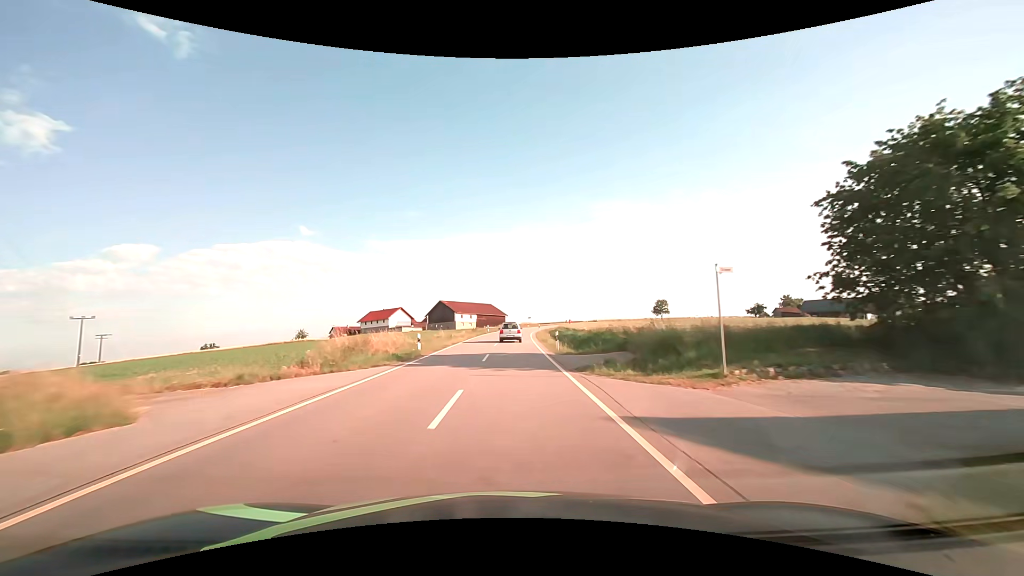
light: Day
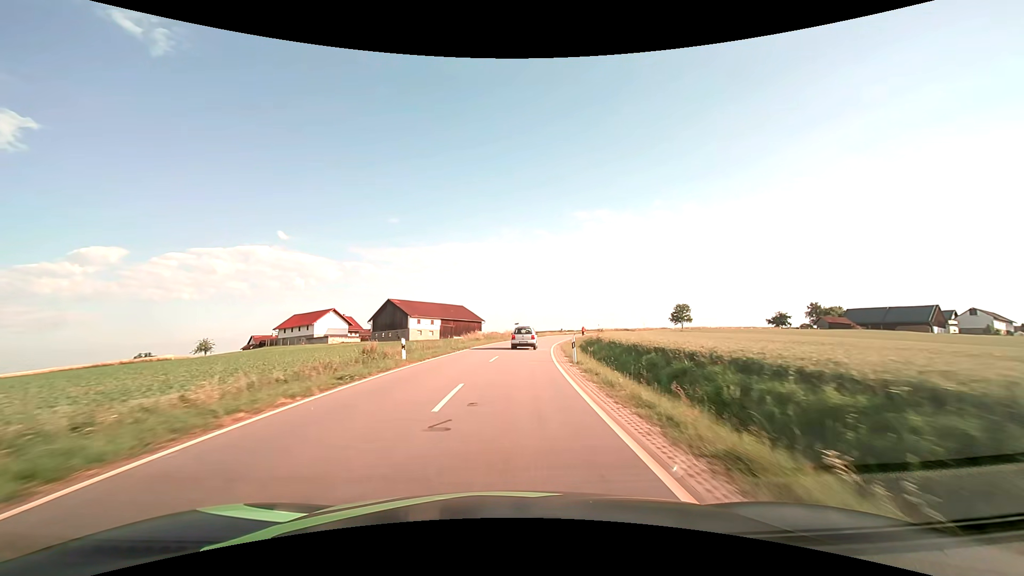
(+0.7, +47.0) m; +2°
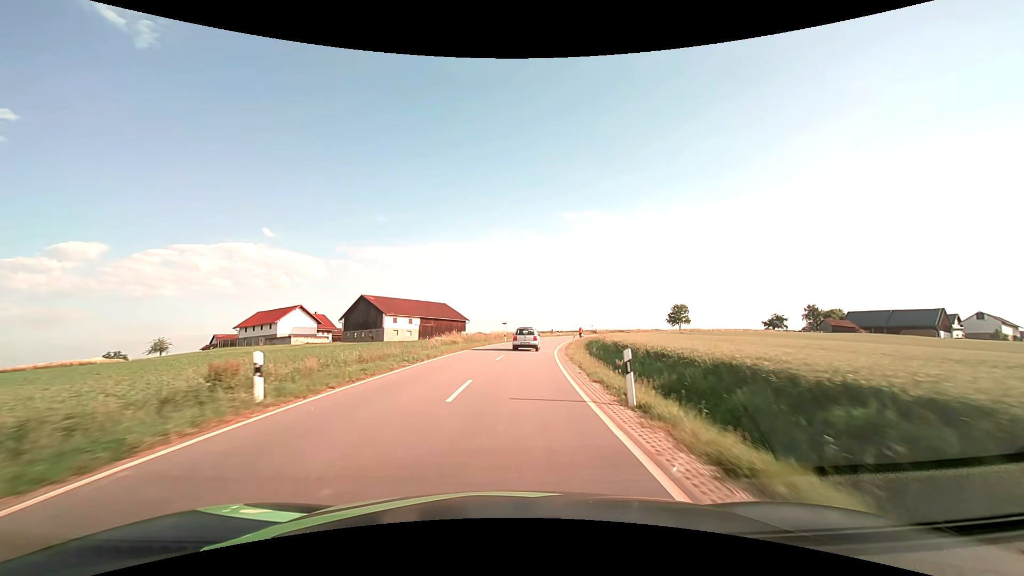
(+0.1, +10.8) m; +1°
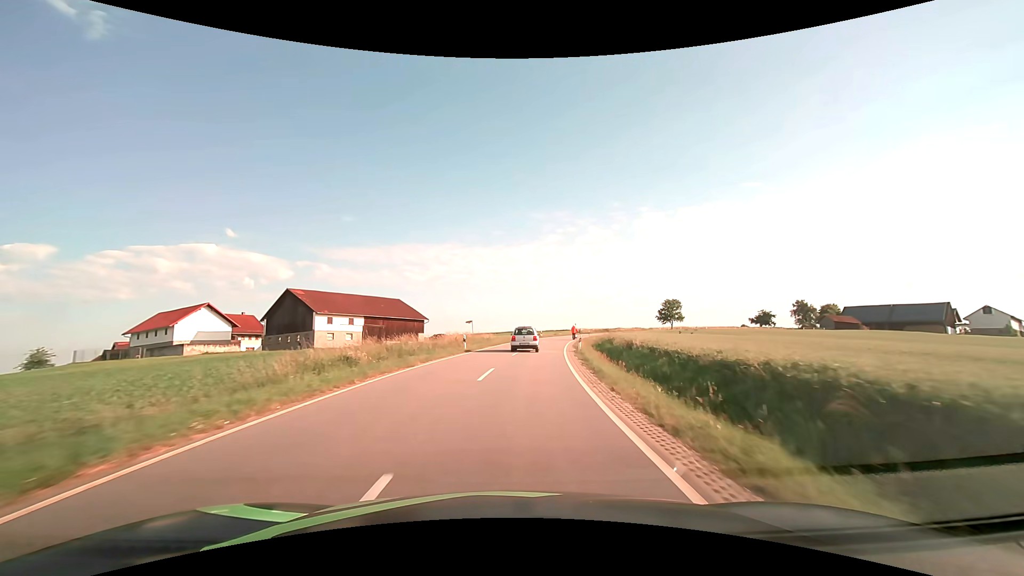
(+0.7, +20.5) m; +3°
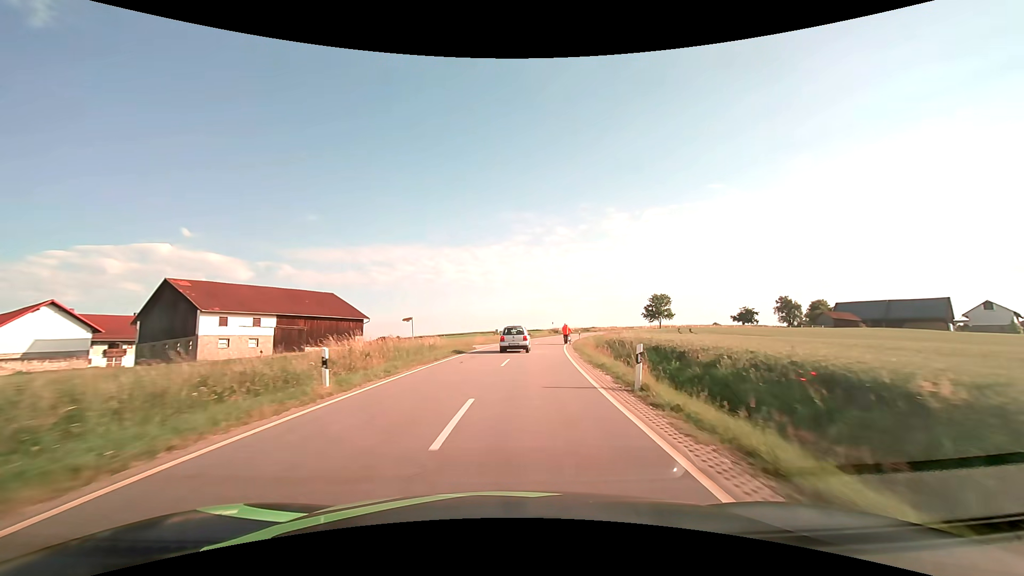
(+0.7, +19.3) m; +4°
